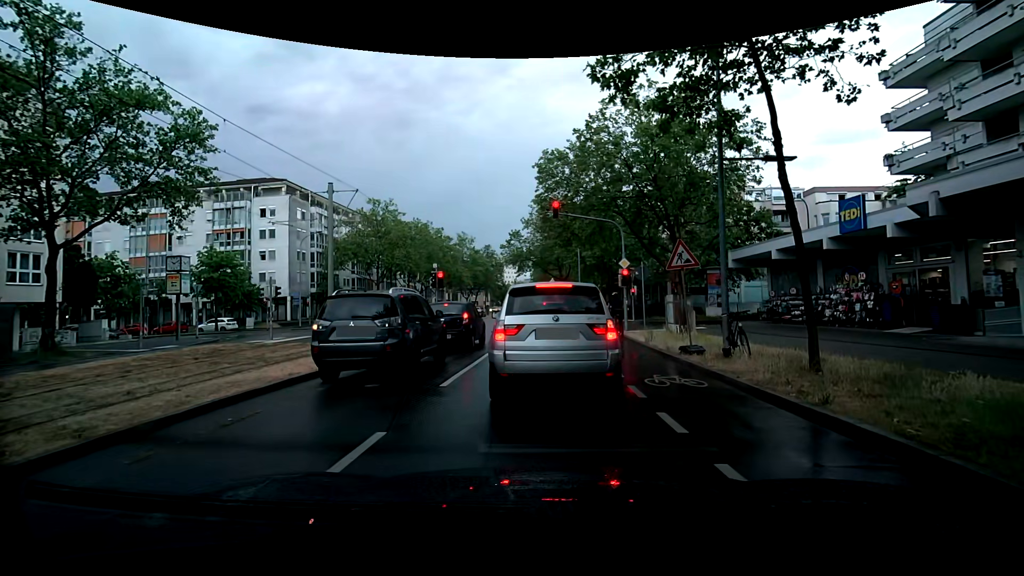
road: tertiary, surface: asphalt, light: Day
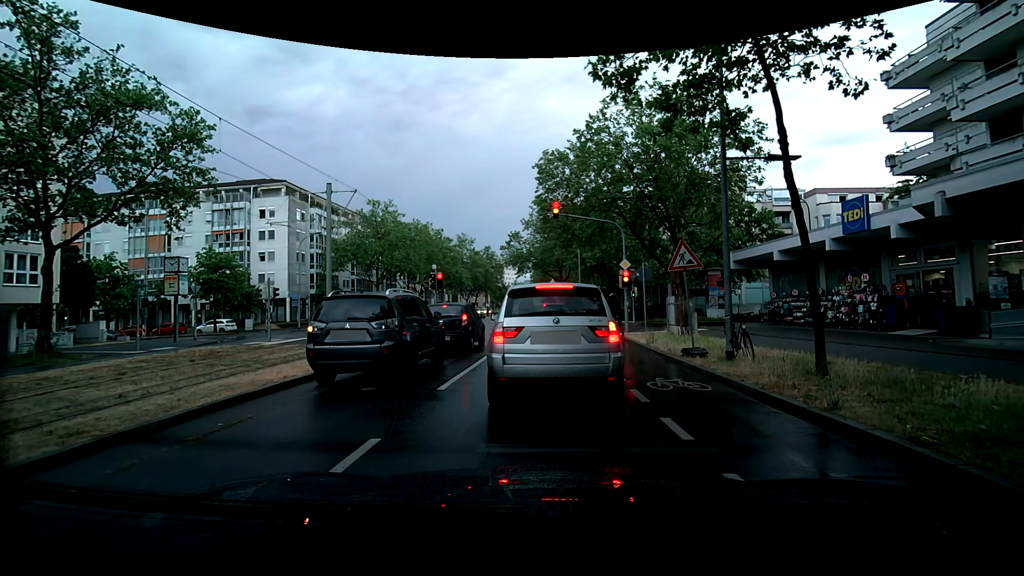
(0.0, +0.3) m; 0°
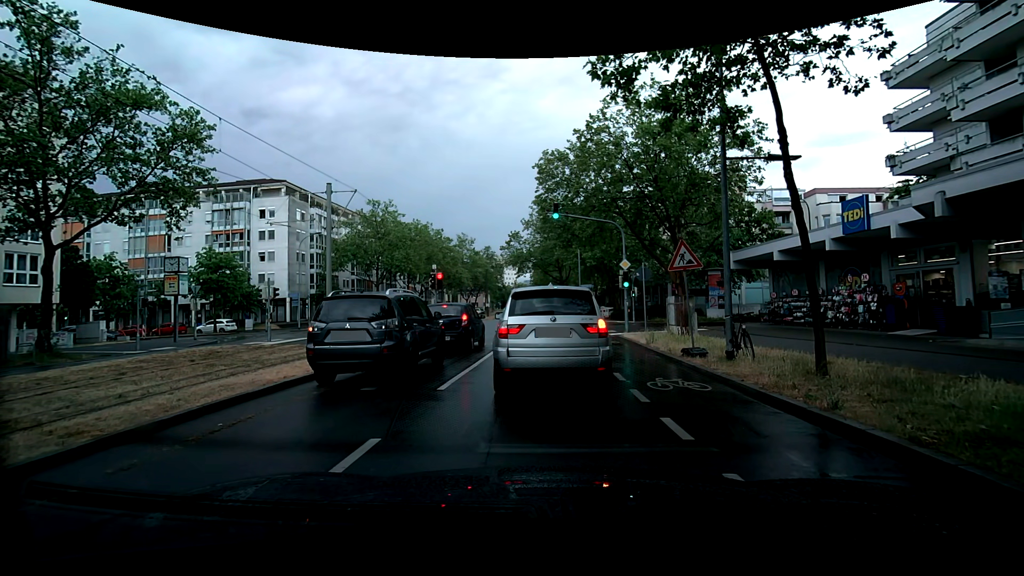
(0.0, 0.0) m; 0°
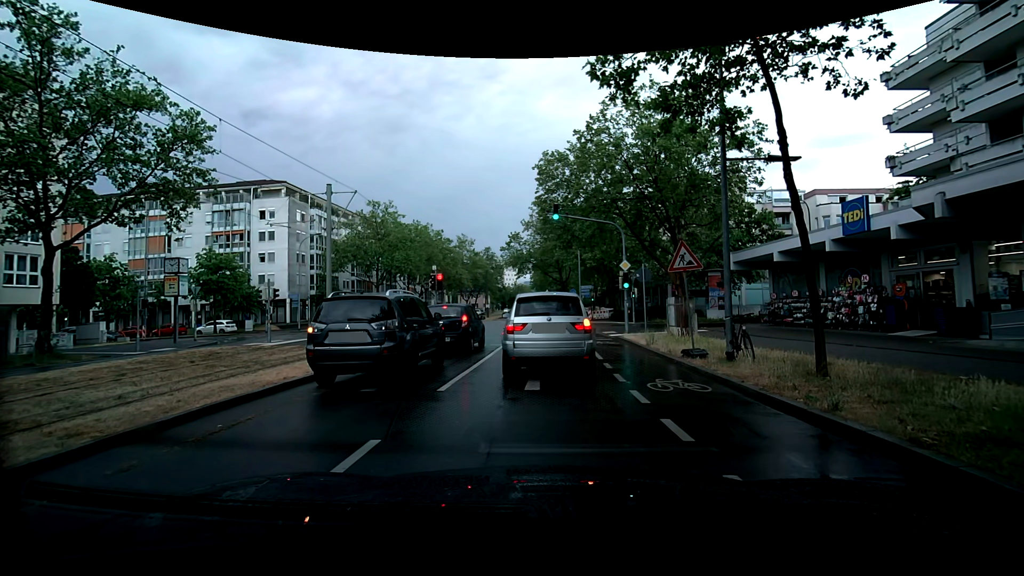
(0.0, 0.0) m; 0°
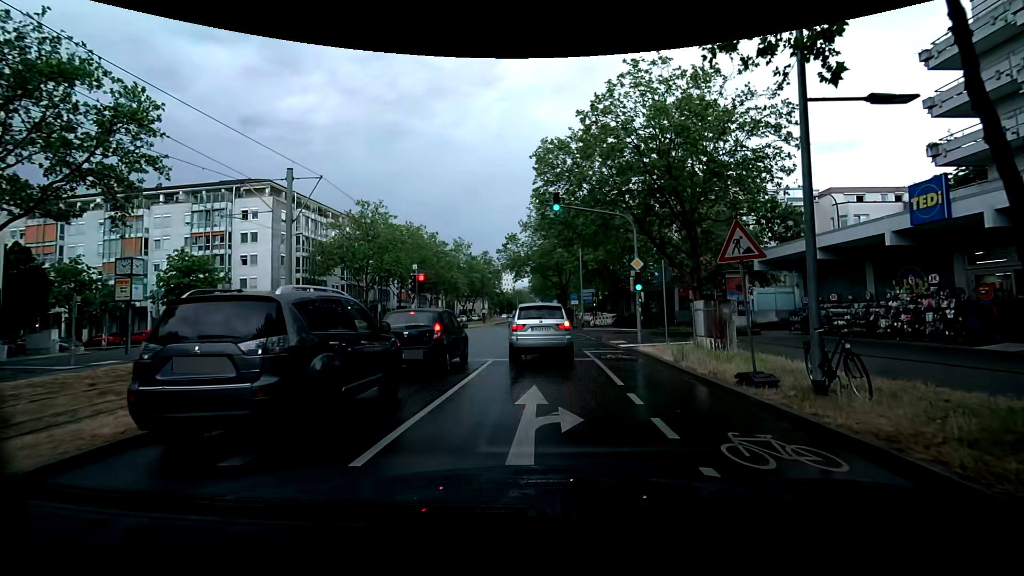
(-0.2, +4.0) m; -2°
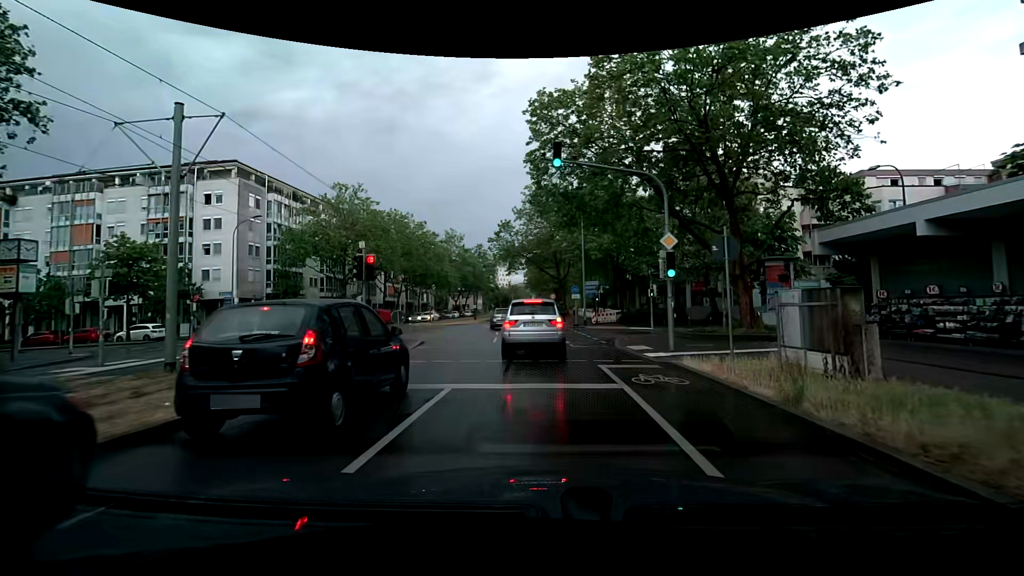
(-0.1, +6.2) m; +2°
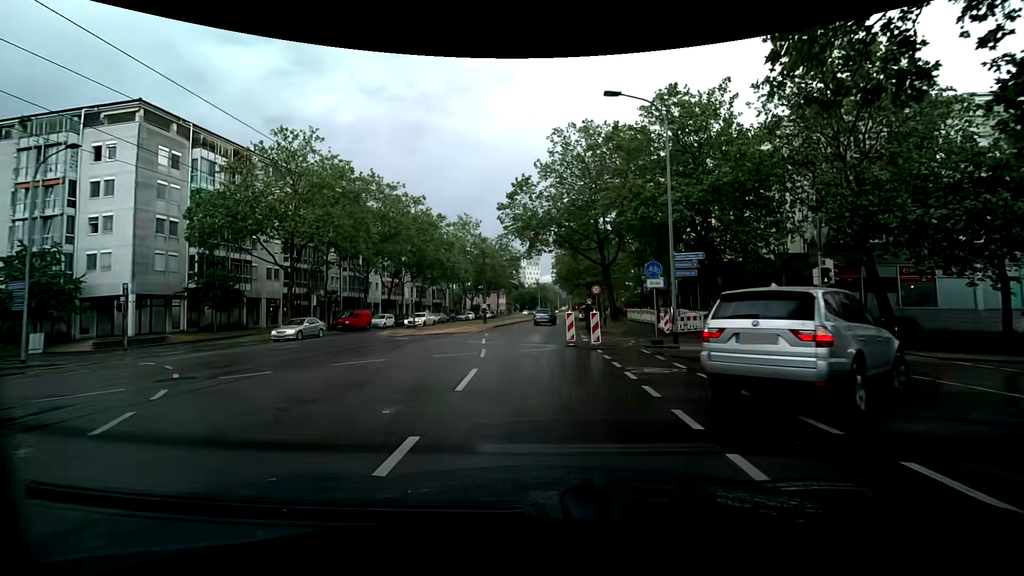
(-0.1, +18.5) m; -3°
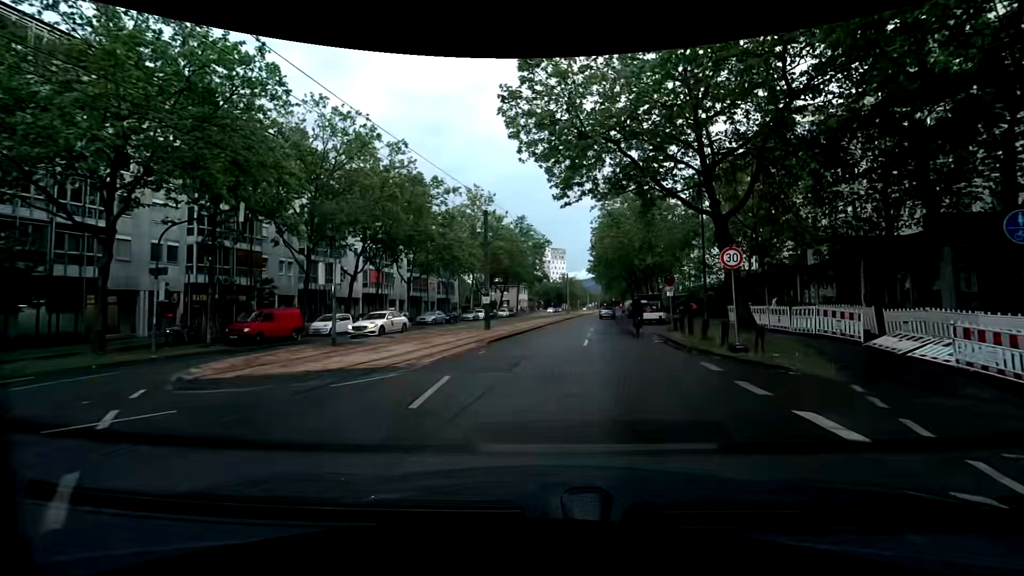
(-0.9, +19.6) m; -3°
(+1, +10) (+2, +20) (+4, +30) (+6, +39) (+8, +49) (+10, +59) (+11, +69) (+13, +79) (+15, +89) (+17, +98) m
